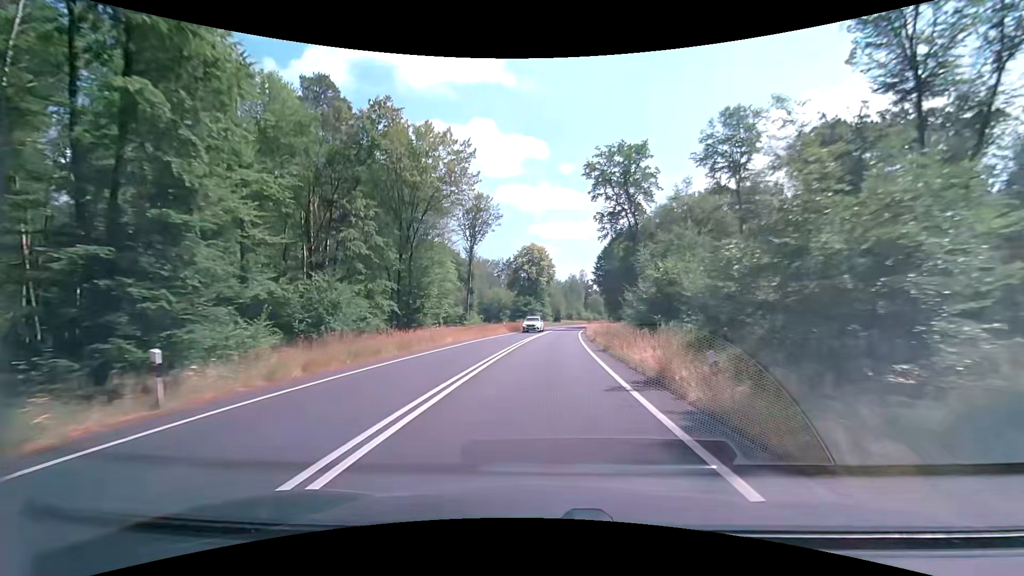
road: primary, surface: asphalt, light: Day
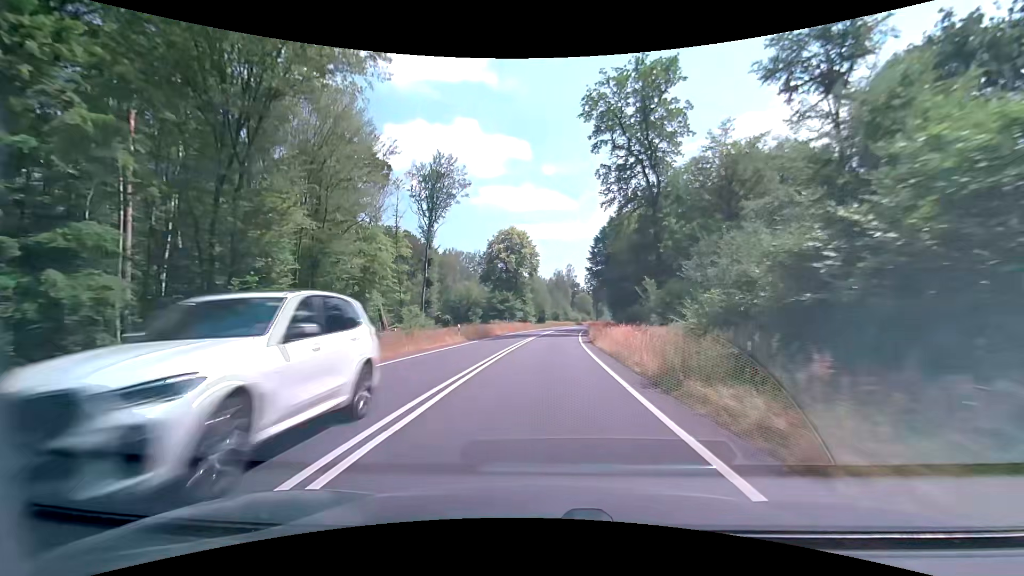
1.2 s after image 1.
(+0.2, +21.5) m; +2°
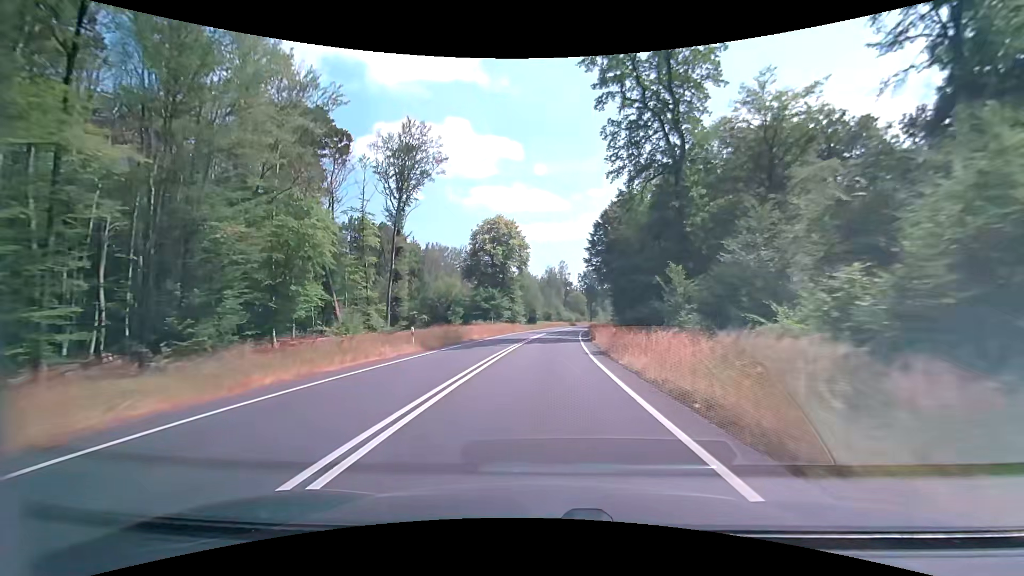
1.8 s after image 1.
(+0.1, +10.8) m; +1°
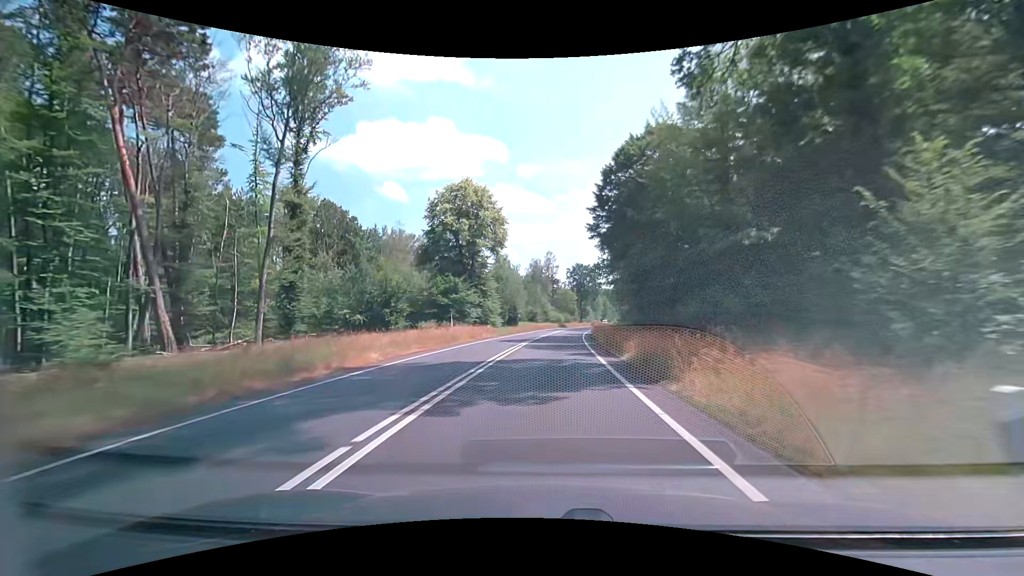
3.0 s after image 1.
(+0.3, +21.5) m; +2°
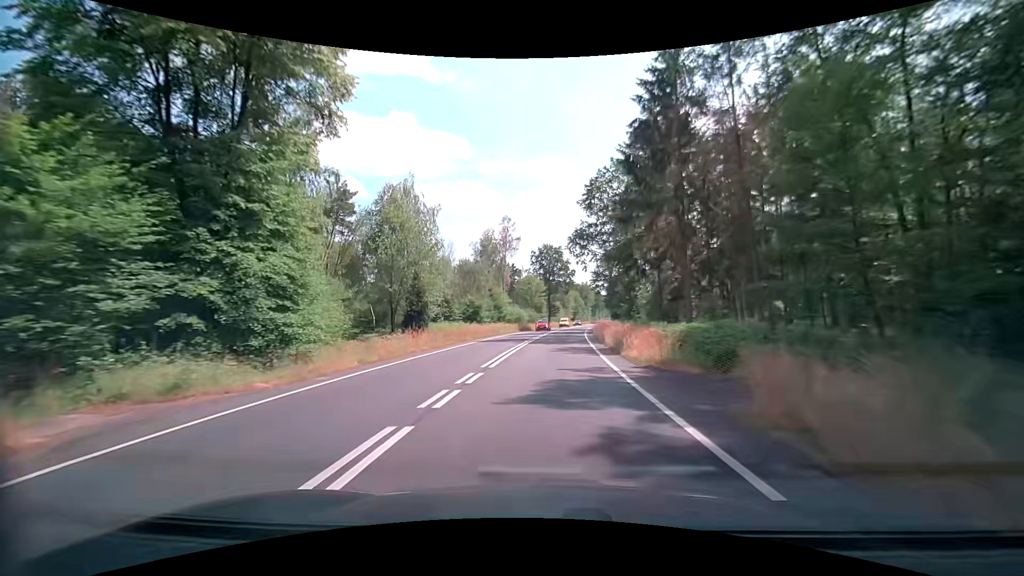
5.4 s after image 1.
(+1.4, +43.0) m; +4°
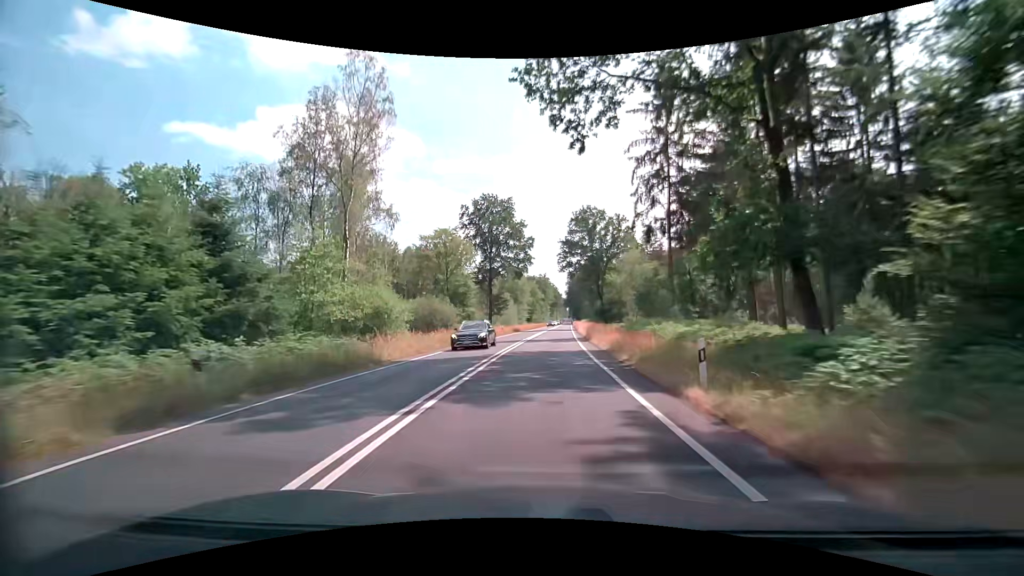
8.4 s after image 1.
(+2.9, +53.7) m; +5°
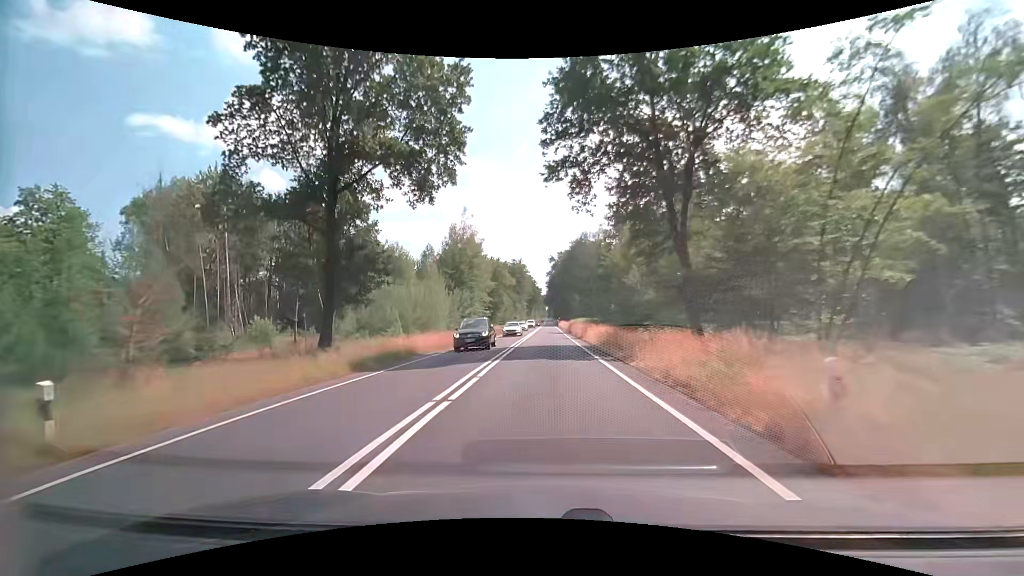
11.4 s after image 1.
(+1.3, +53.9) m; +3°
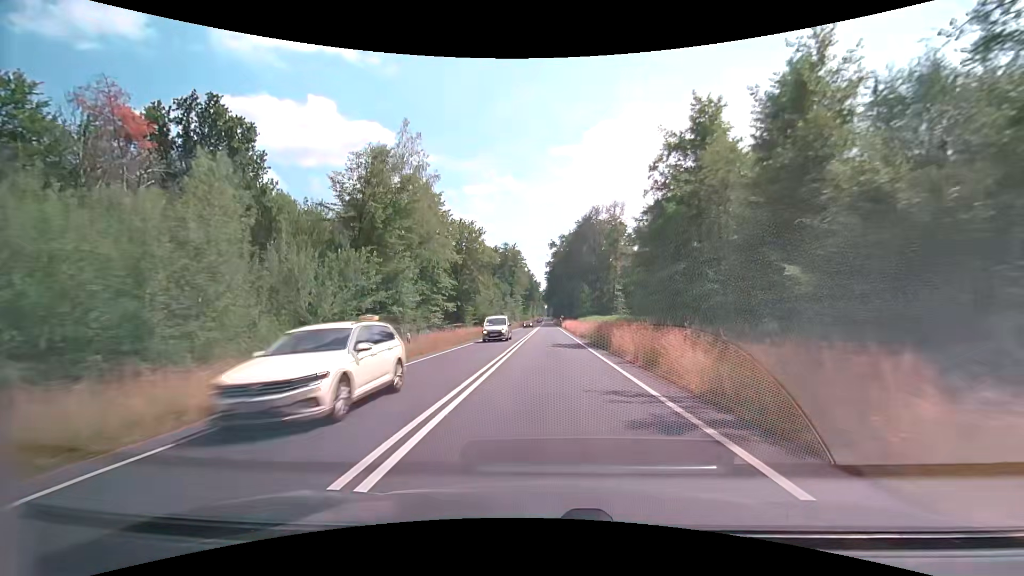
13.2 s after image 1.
(0.0, +32.4) m; 0°
(0, +10) (0, +20) (0, +30) (0, +40) (0, +50) (0, +60) (0, +70) (0, +80) (0, +90) (0, +100) m
